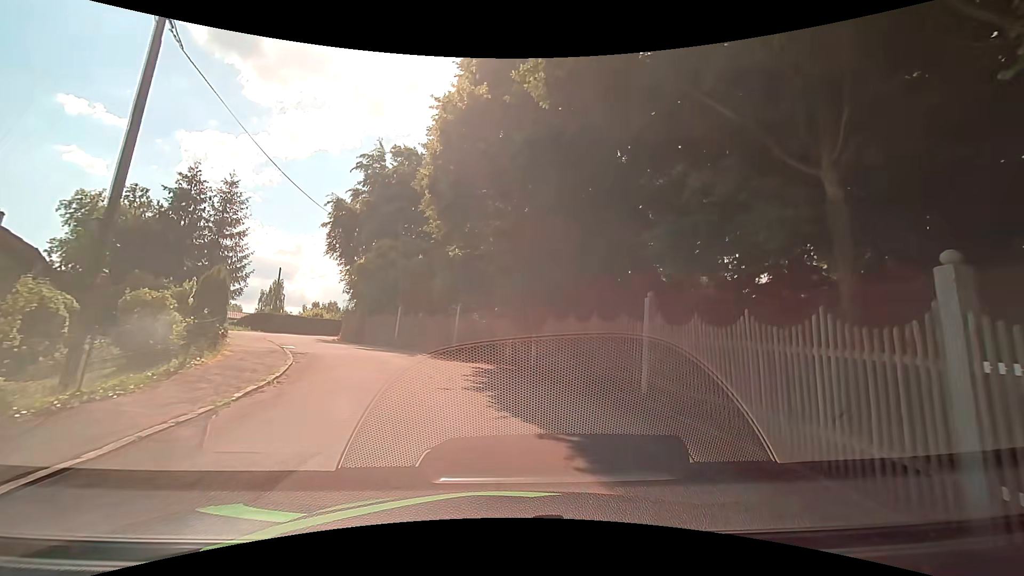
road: residential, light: Day
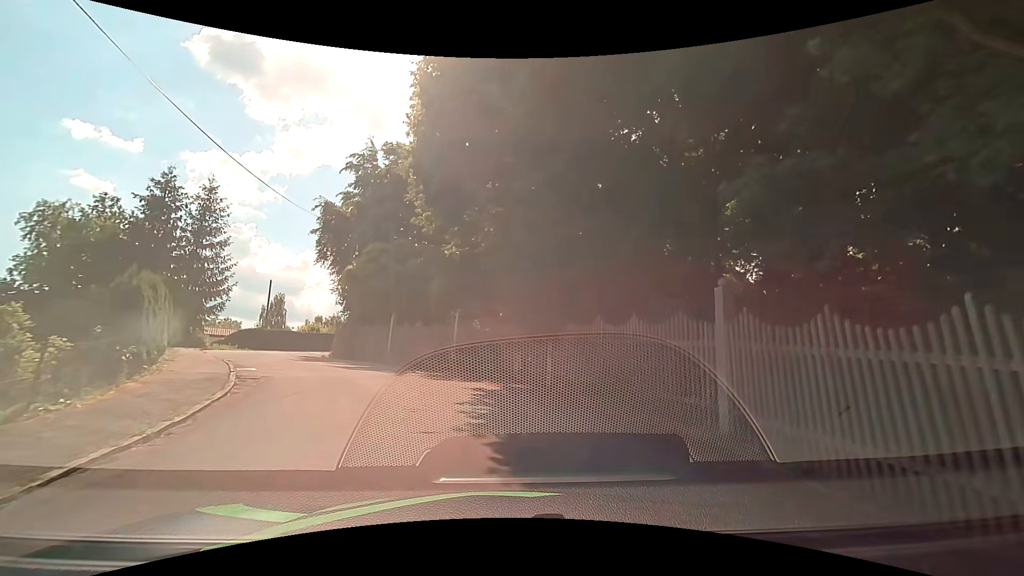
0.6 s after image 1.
(-0.1, +3.3) m; -1°
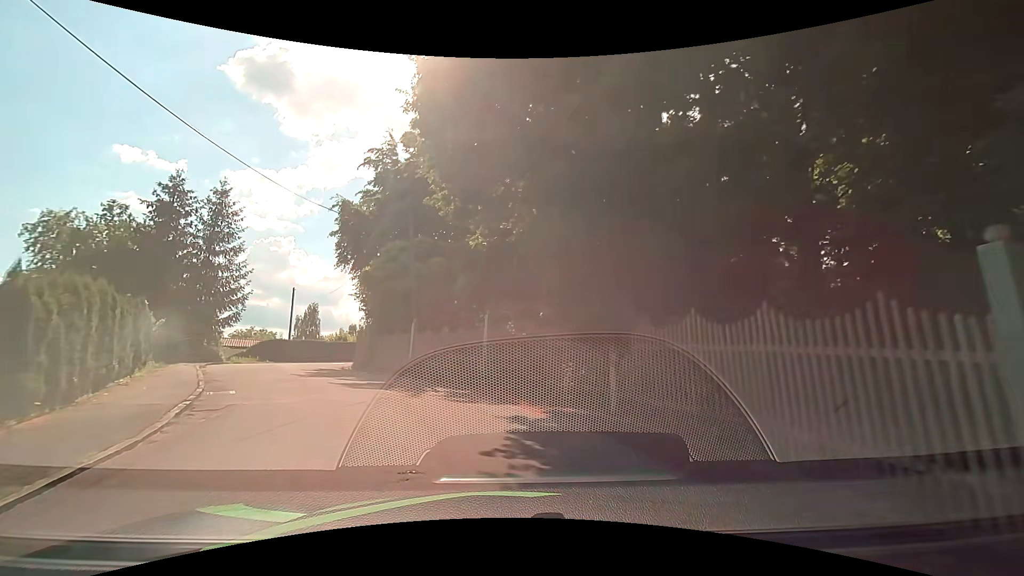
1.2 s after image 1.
(-0.2, +3.5) m; -4°
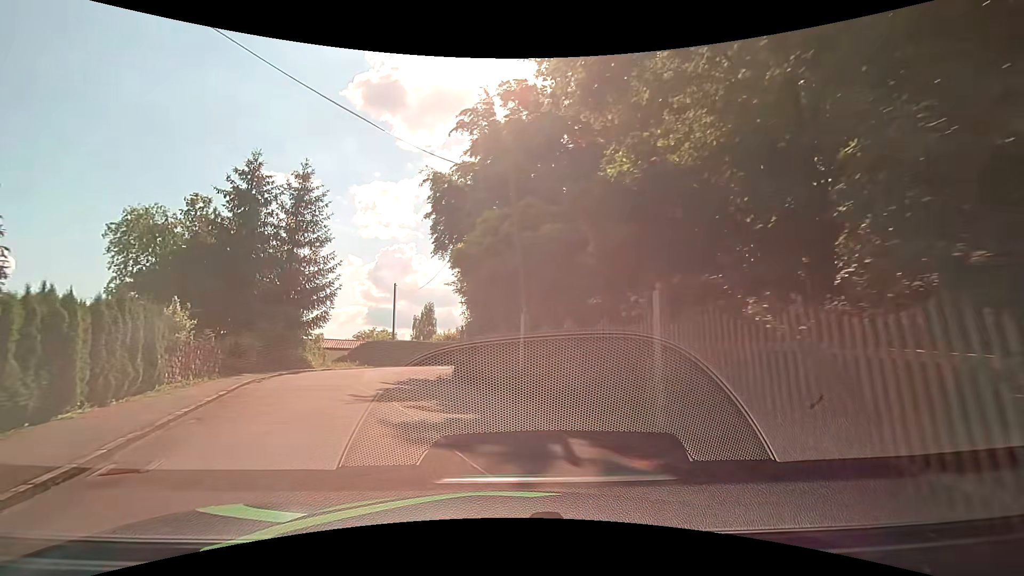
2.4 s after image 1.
(-0.9, +7.0) m; -15°
